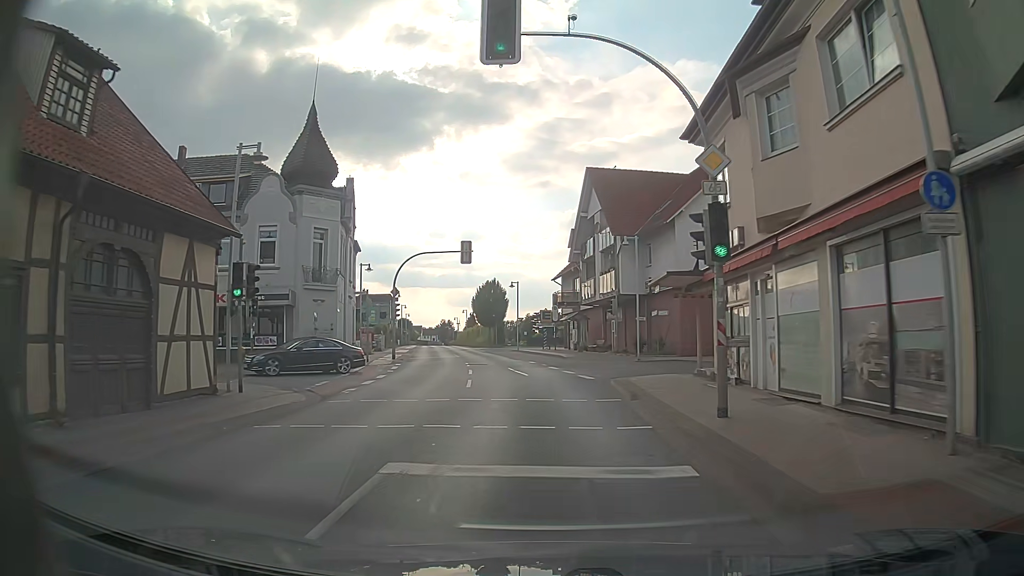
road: primary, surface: asphalt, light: Day
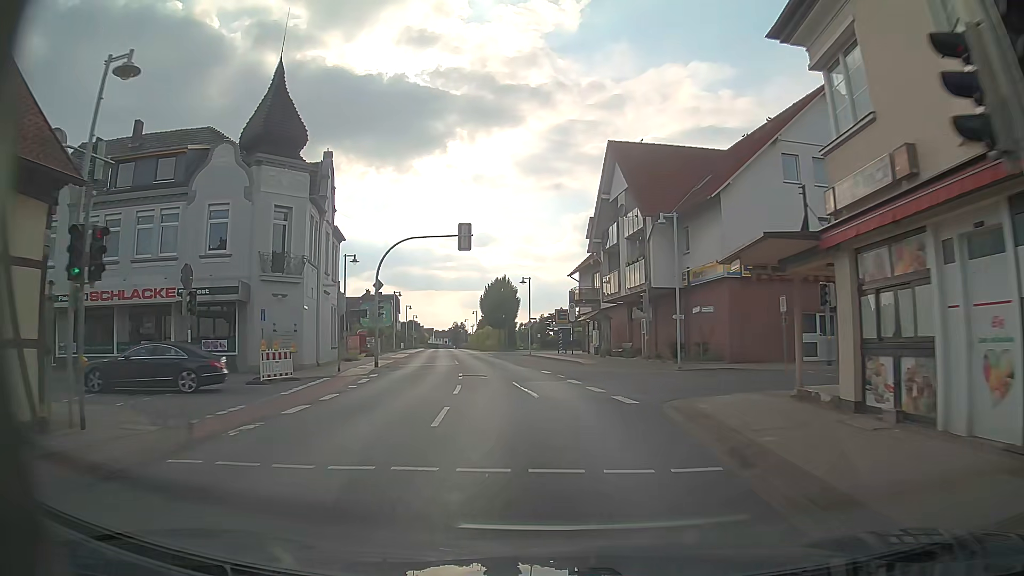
(-0.1, +7.3) m; -1°
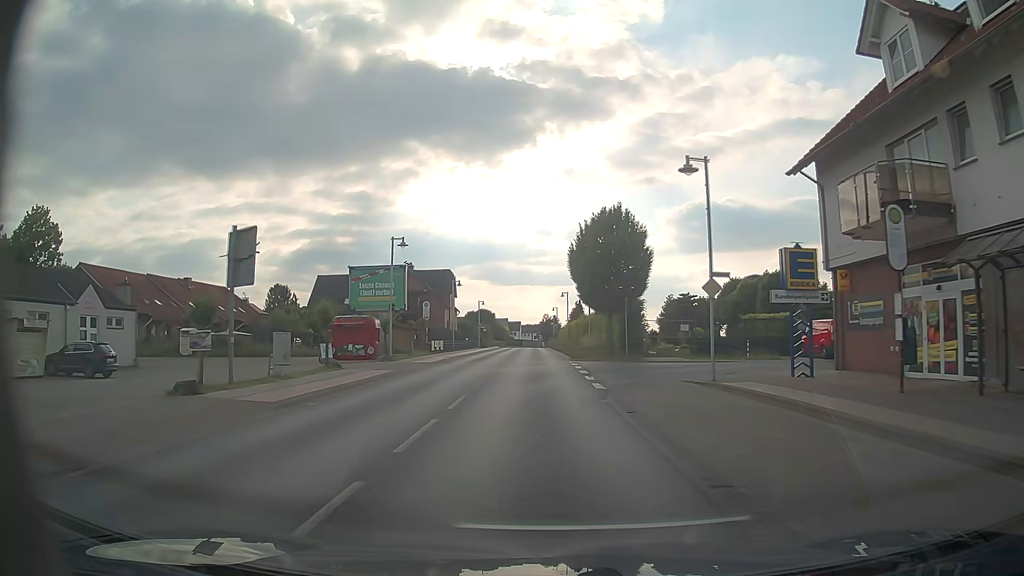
(-3.3, +37.3) m; -8°
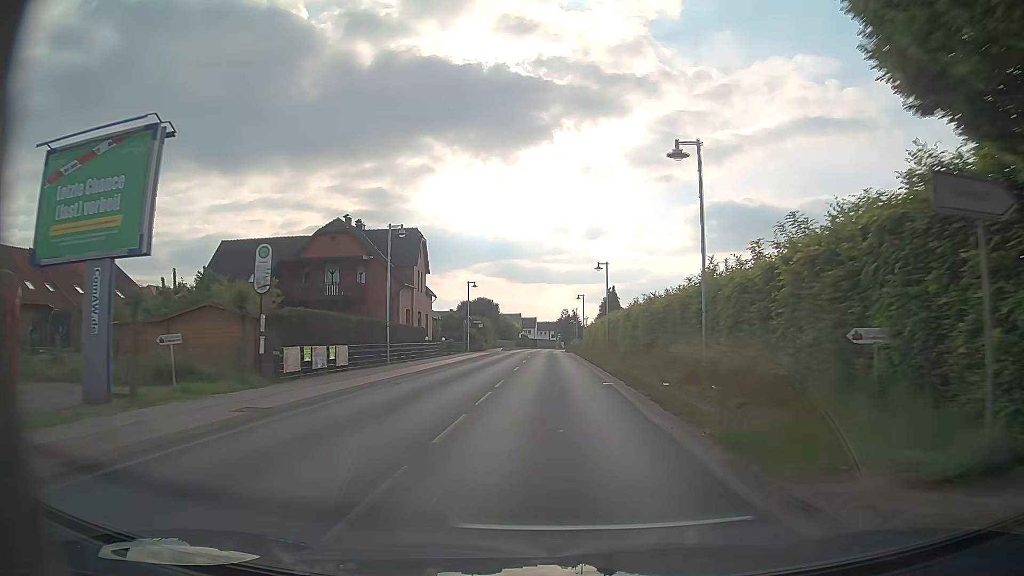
(-0.6, +31.4) m; -1°
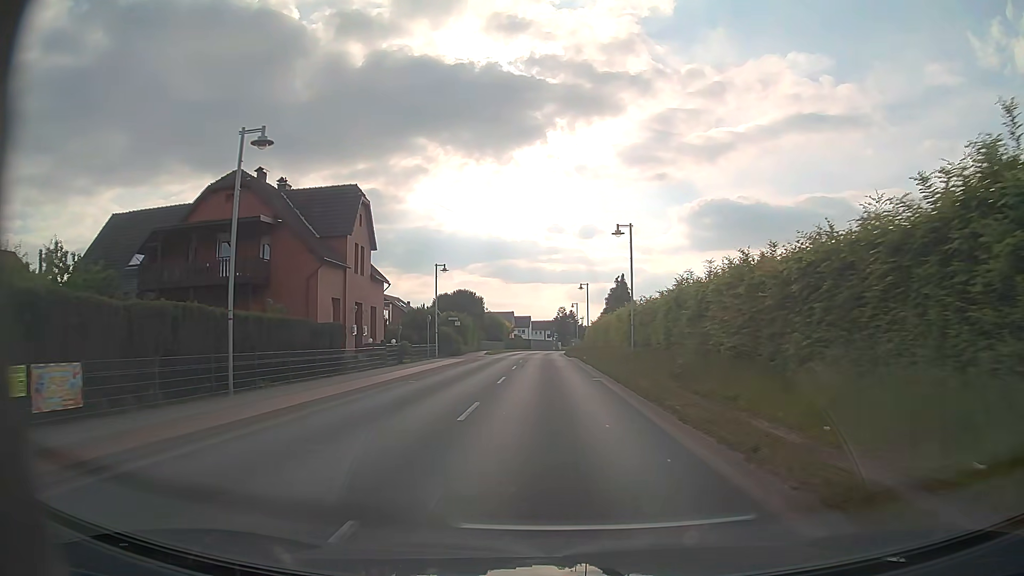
(0.0, +15.8) m; 0°
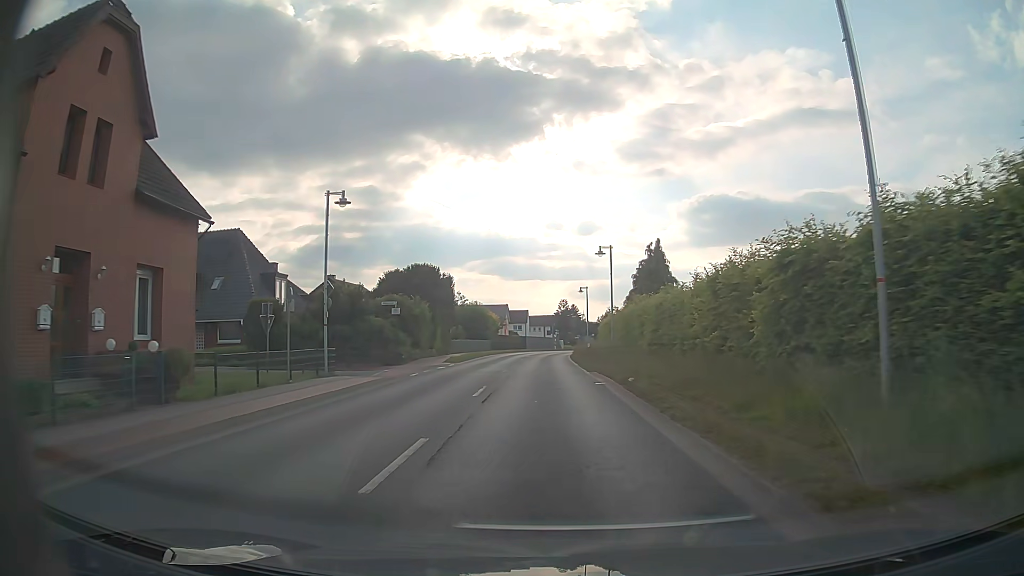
(+0.1, +23.5) m; 0°
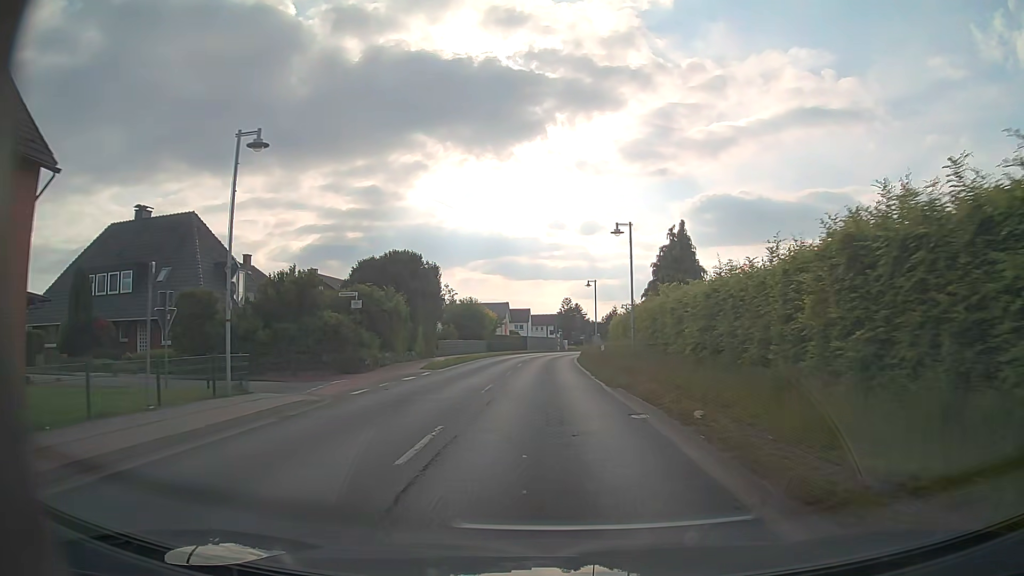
(0.0, +7.8) m; -1°
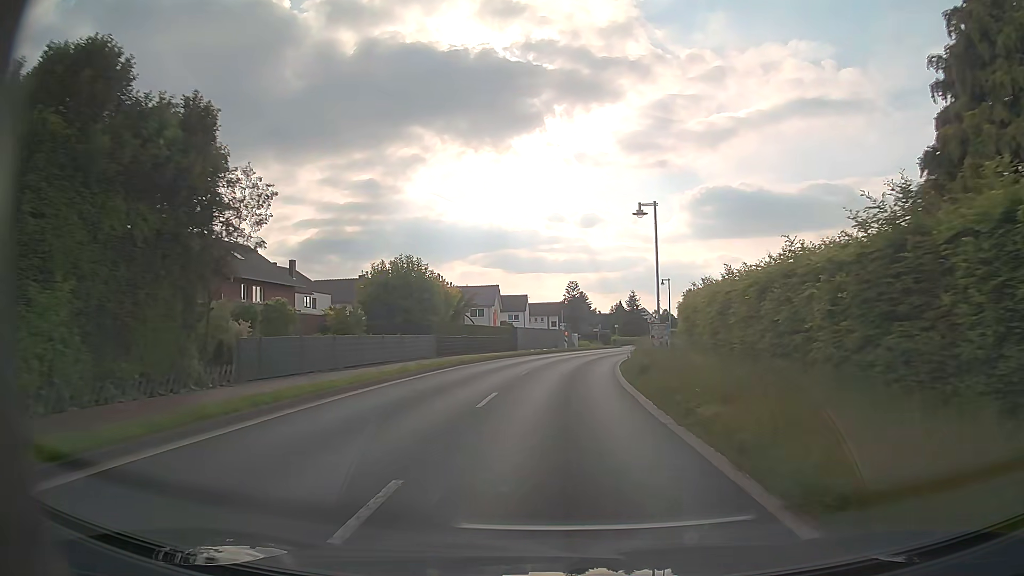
(0.0, +31.2) m; 0°
(0, +10) (+1, +20) (+1, +30) (+3, +40) (+5, +50) (+7, +59) (+10, +69) (+12, +79) (+15, +88) (+18, +98) m
